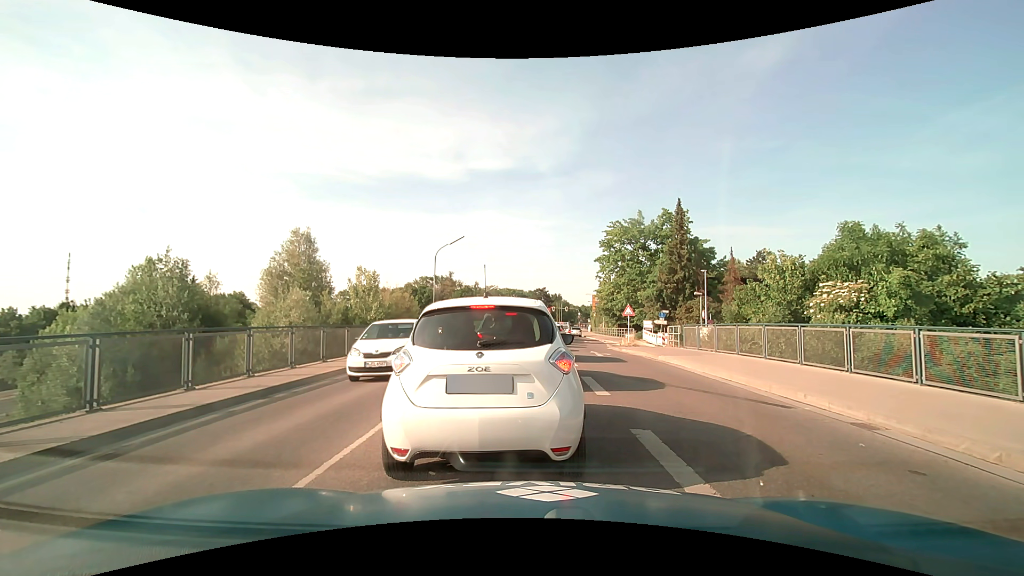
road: secondary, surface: asphalt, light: Day
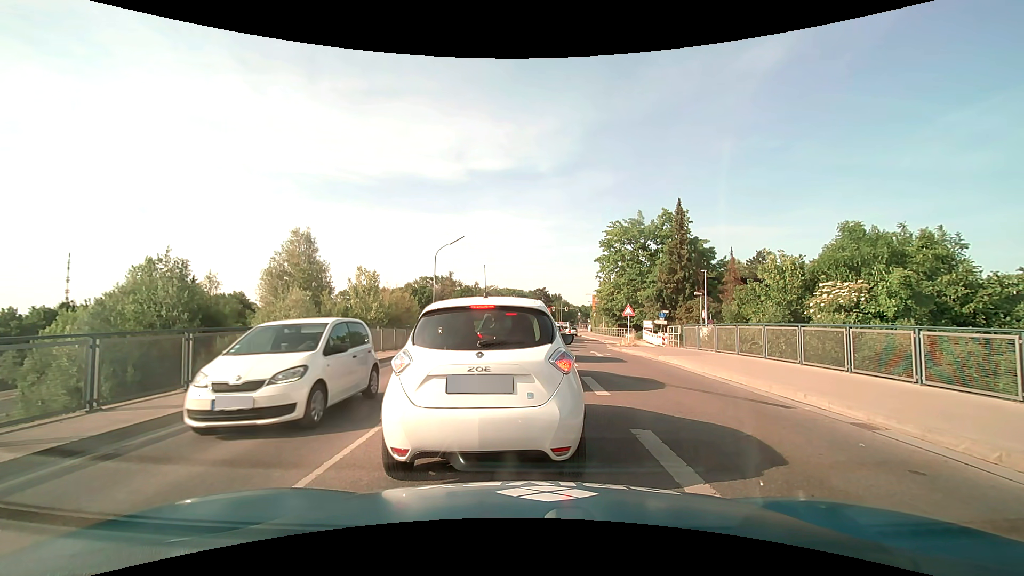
(0.0, 0.0) m; 0°
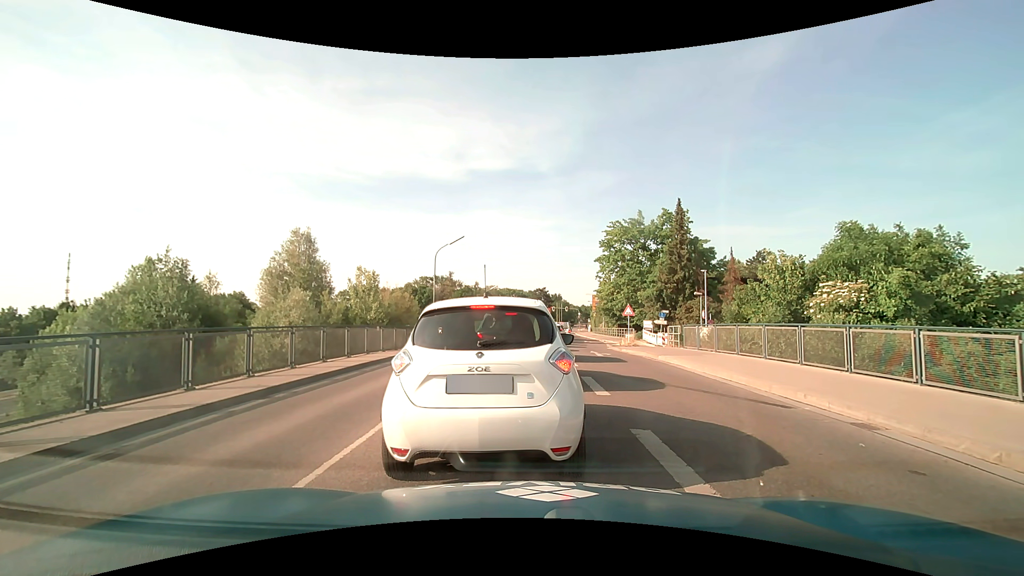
(0.0, 0.0) m; 0°
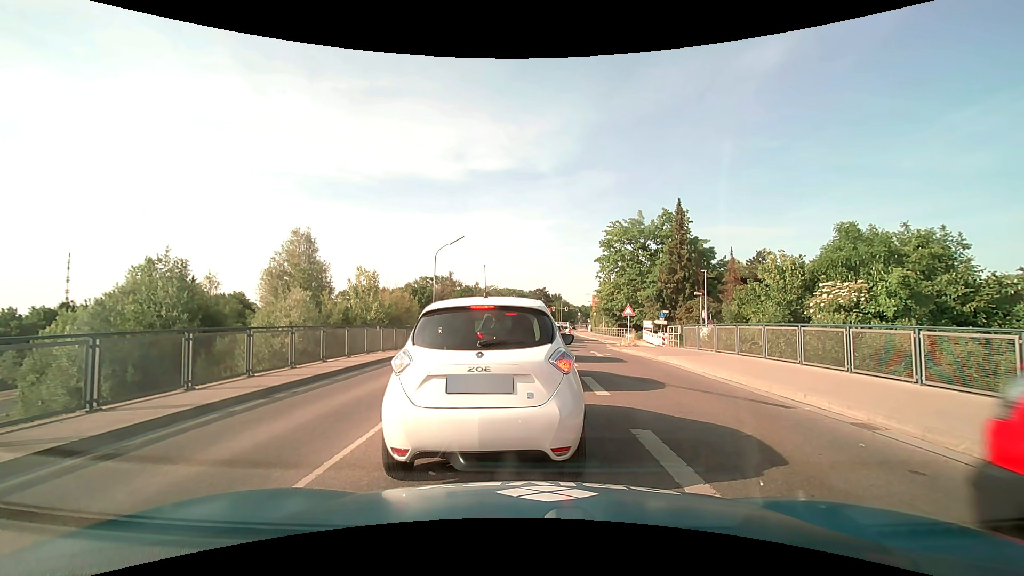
(0.0, 0.0) m; 0°
